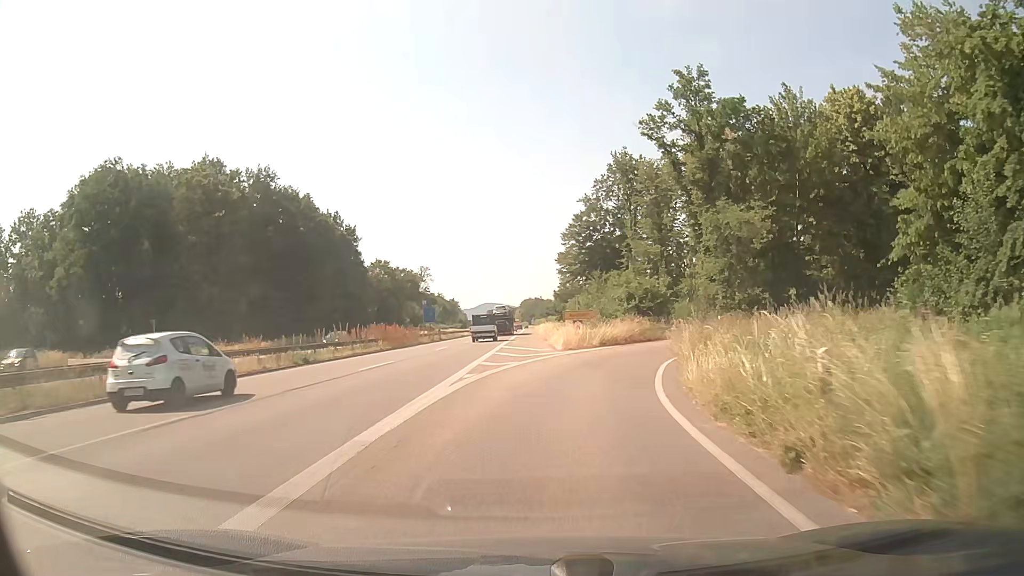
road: trunk_link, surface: asphalt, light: Day
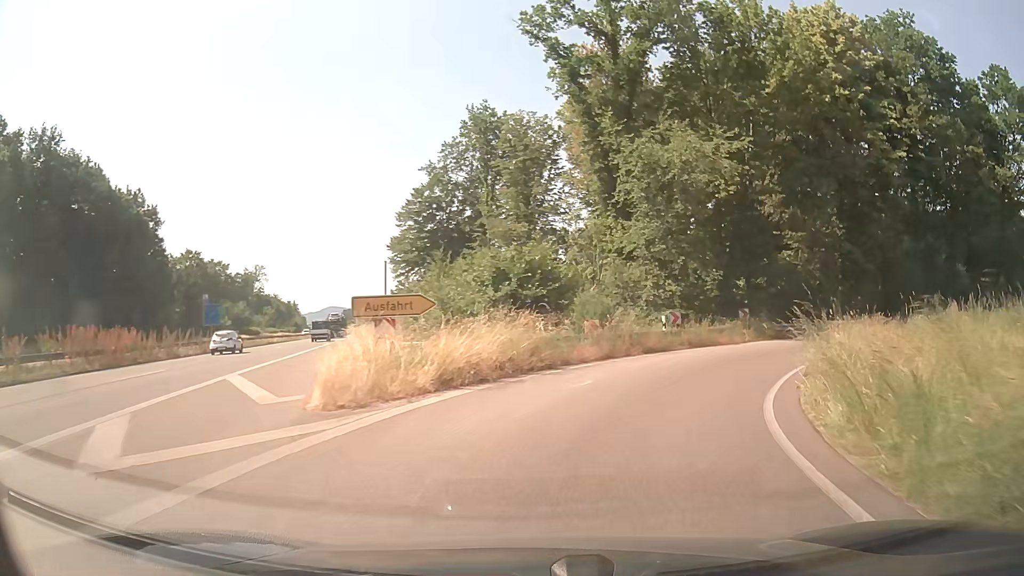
(+2.0, +21.9) m; +13°
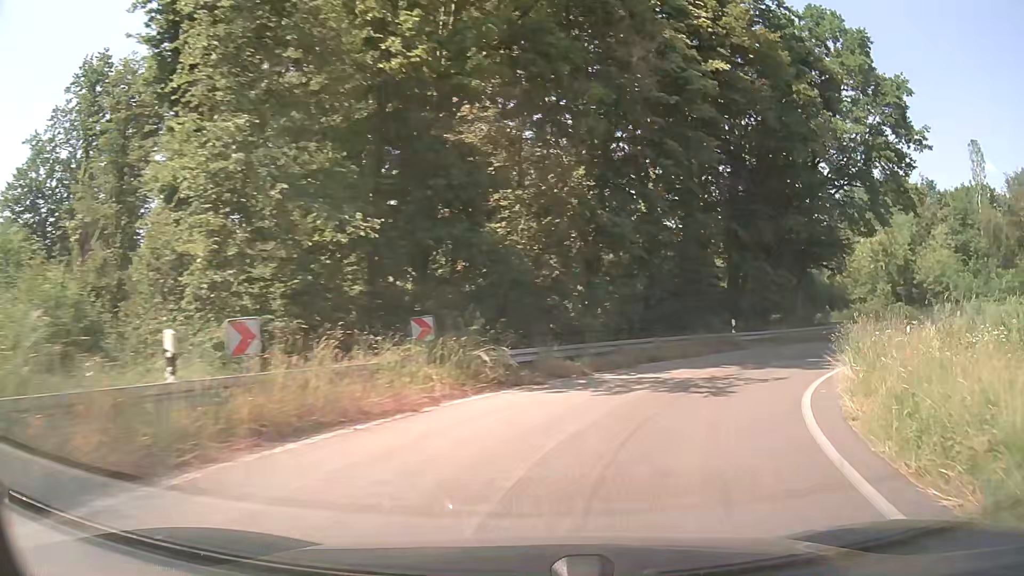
(+4.6, +18.2) m; +29°
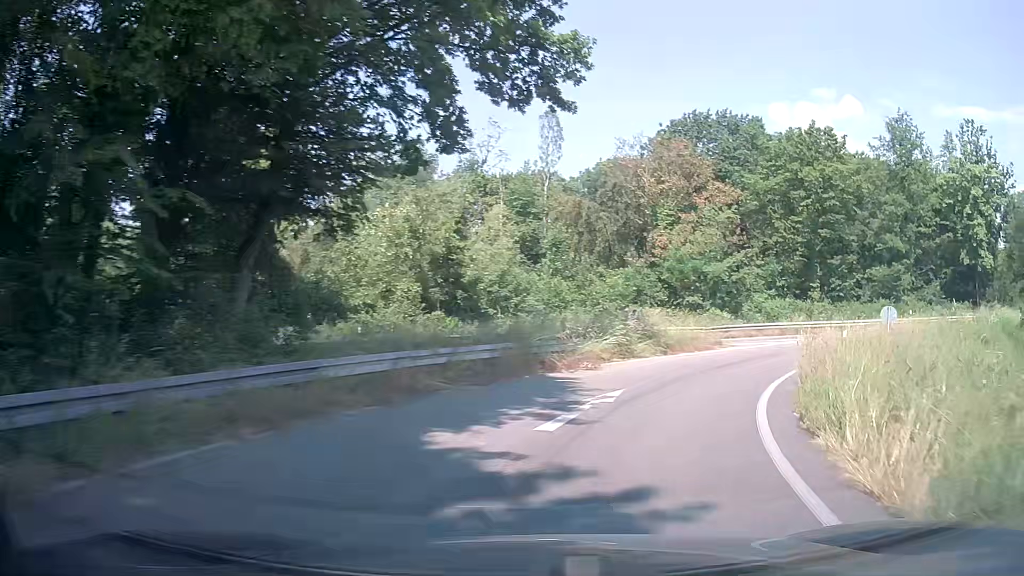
(+9.2, +21.7) m; +45°
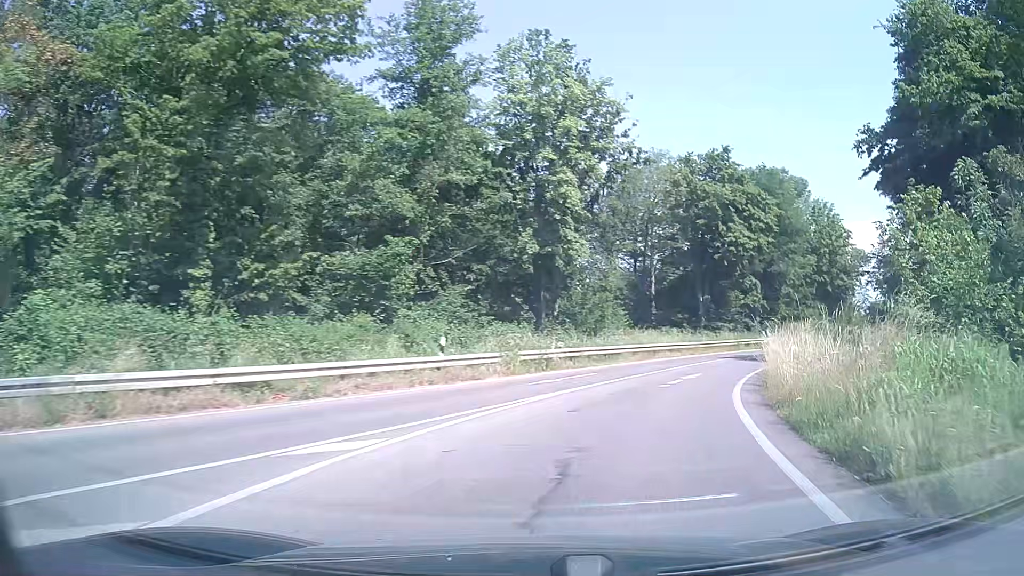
(+12.6, +26.8) m; +49°
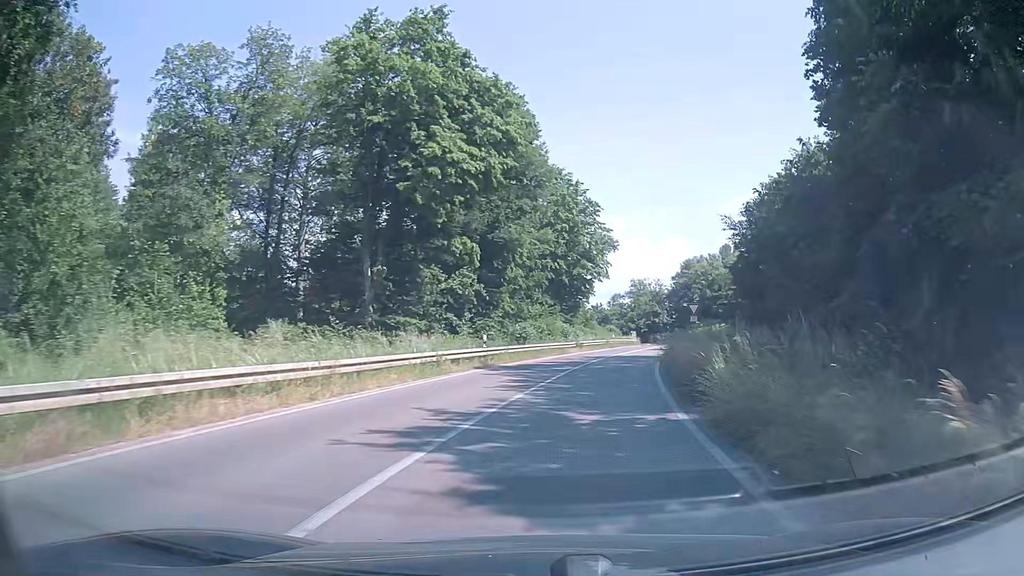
(+6.8, +25.2) m; +26°
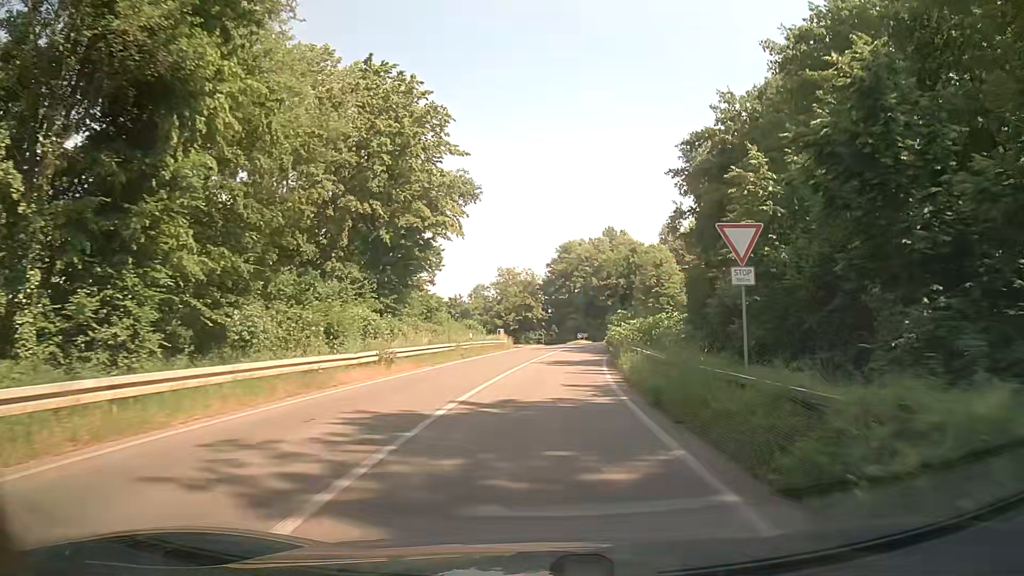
(+3.7, +29.8) m; +11°
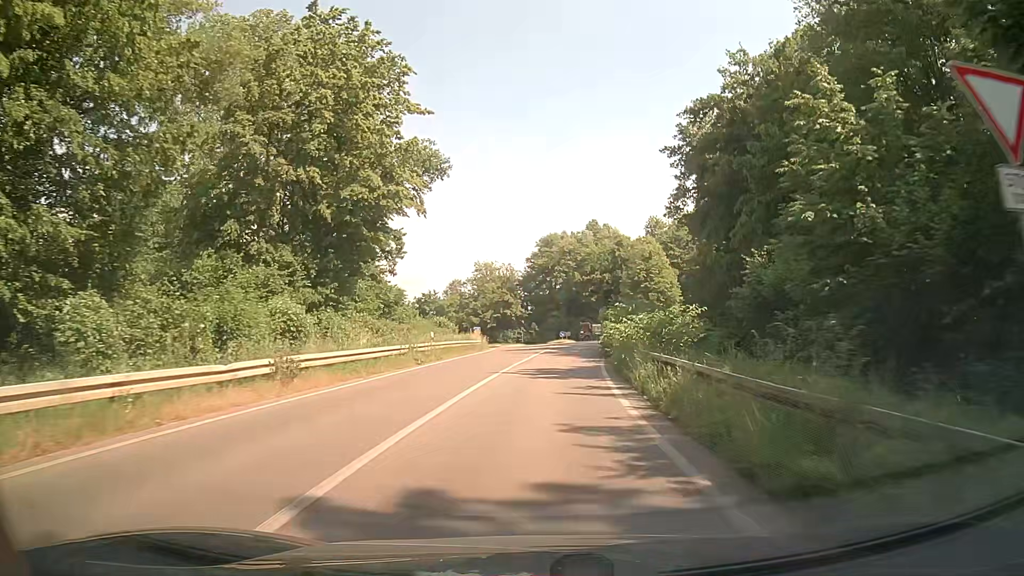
(+0.1, +7.8) m; +2°
